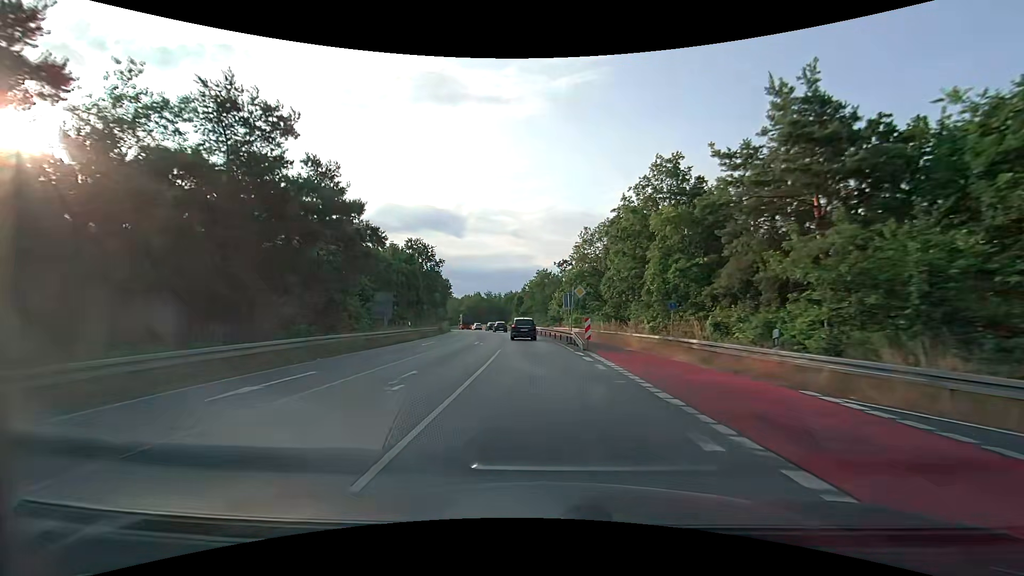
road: tertiary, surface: asphalt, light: Day
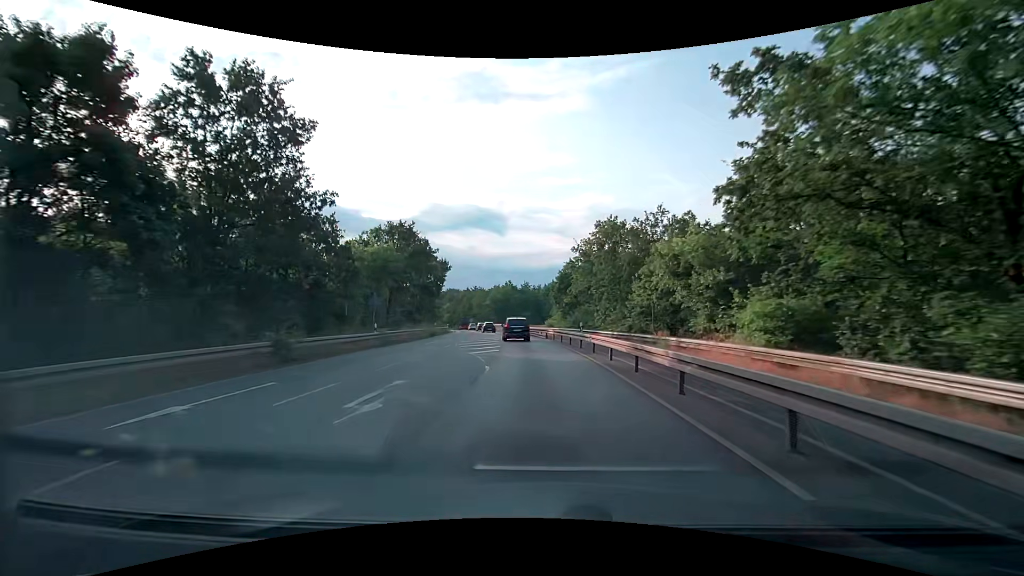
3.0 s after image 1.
(-1.8, +42.4) m; -5°
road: secondary
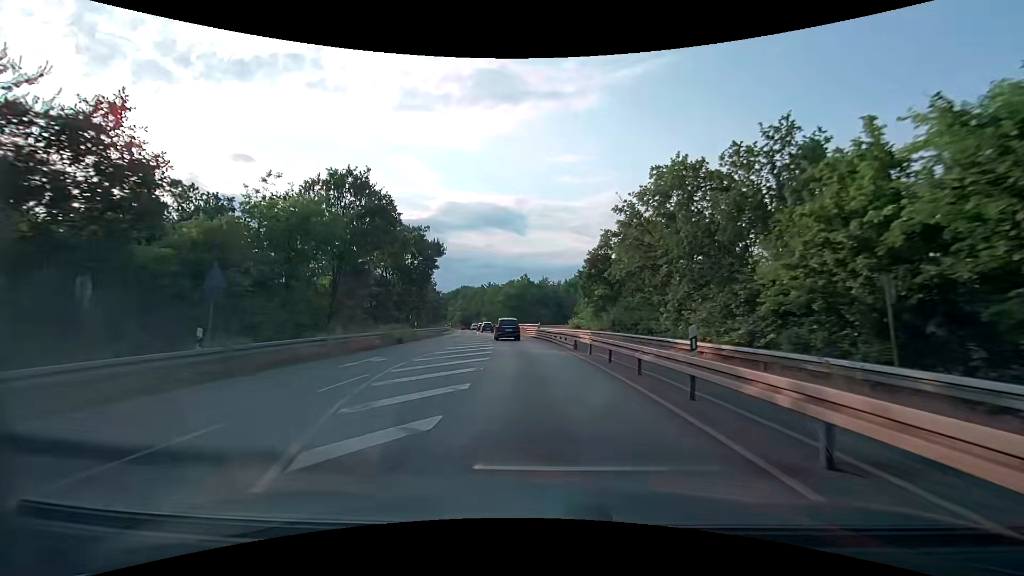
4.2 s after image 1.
(-0.2, +16.5) m; -2°
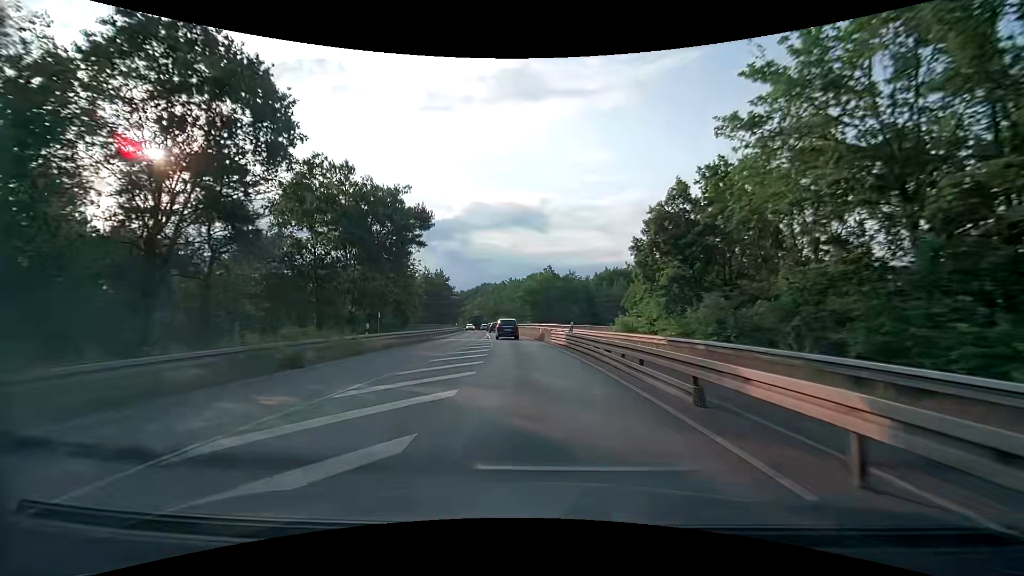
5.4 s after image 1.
(-0.5, +16.5) m; -3°
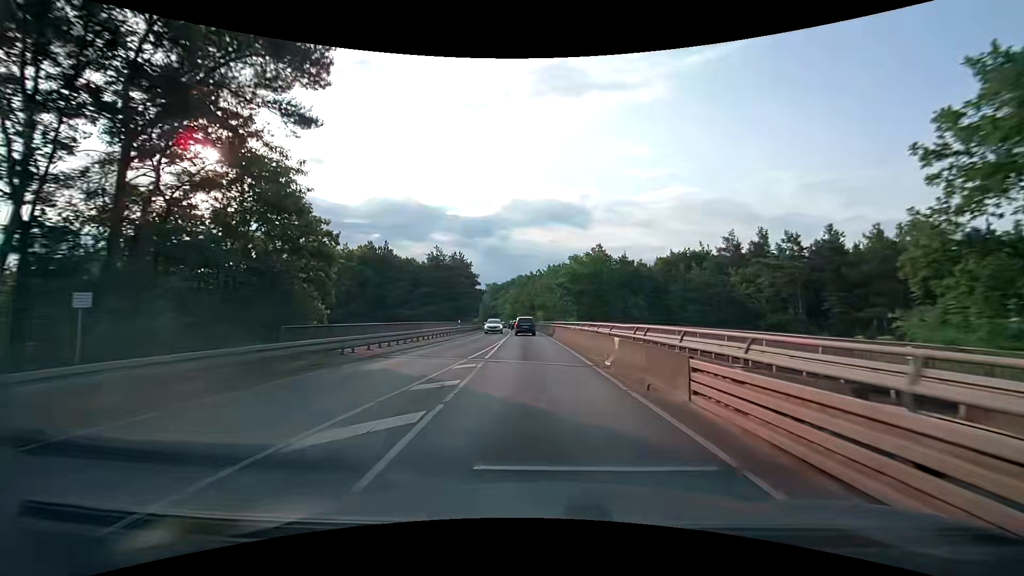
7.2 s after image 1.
(-0.9, +24.8) m; -5°
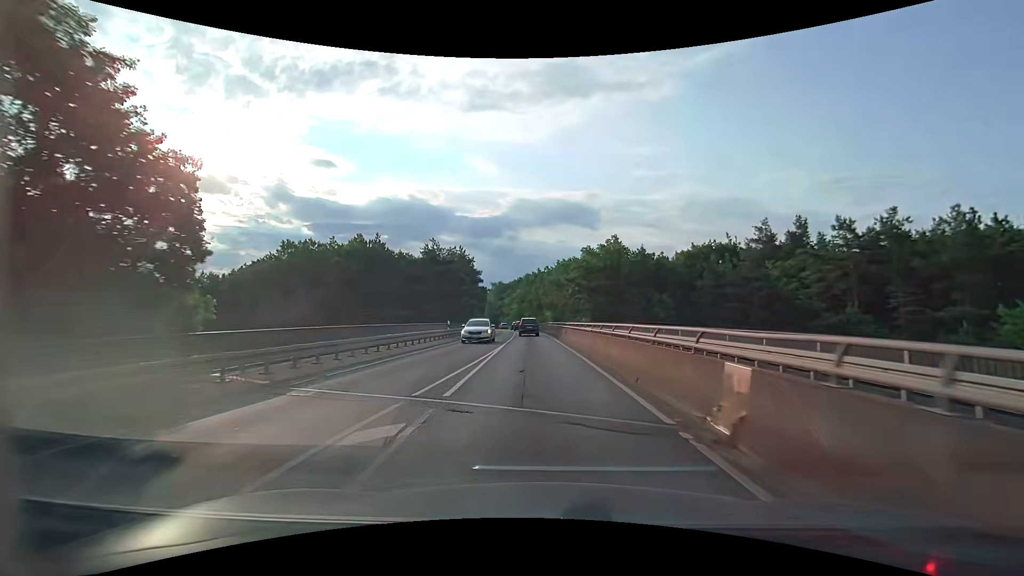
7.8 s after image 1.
(+0.1, +8.3) m; 0°
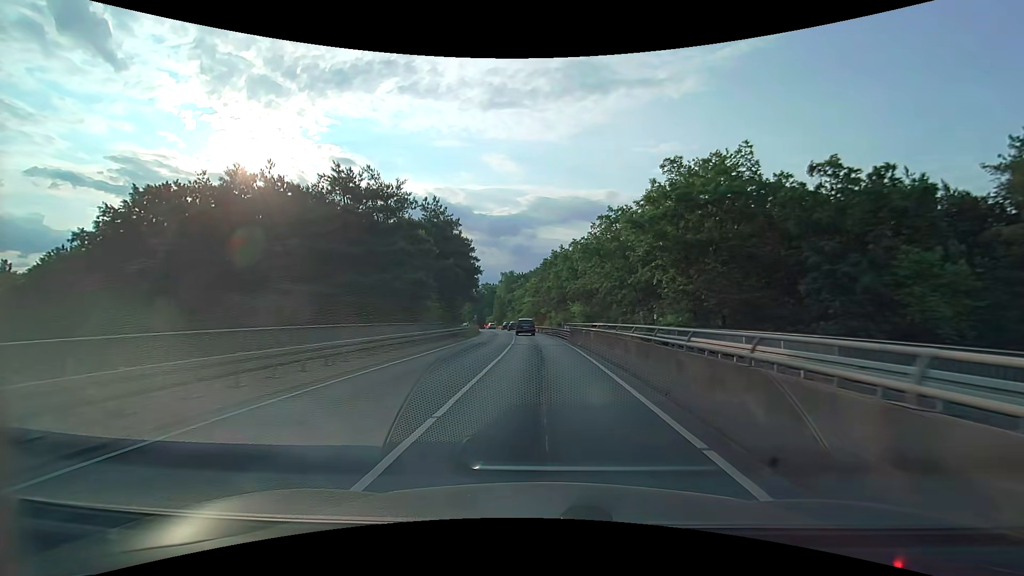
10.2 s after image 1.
(-0.7, +33.8) m; -2°
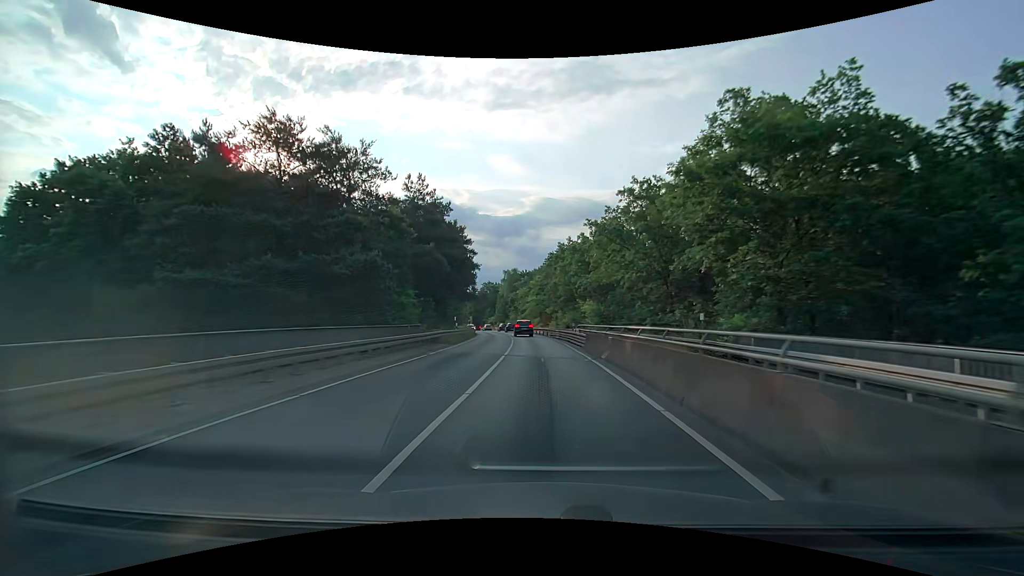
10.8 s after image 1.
(0.0, +8.6) m; 0°
(0, +10) (0, +20) (-1, +30) (-1, +40) (-2, +50) (-3, +60) (-4, +70) (-5, +80) (-7, +90) (-9, +99) m
